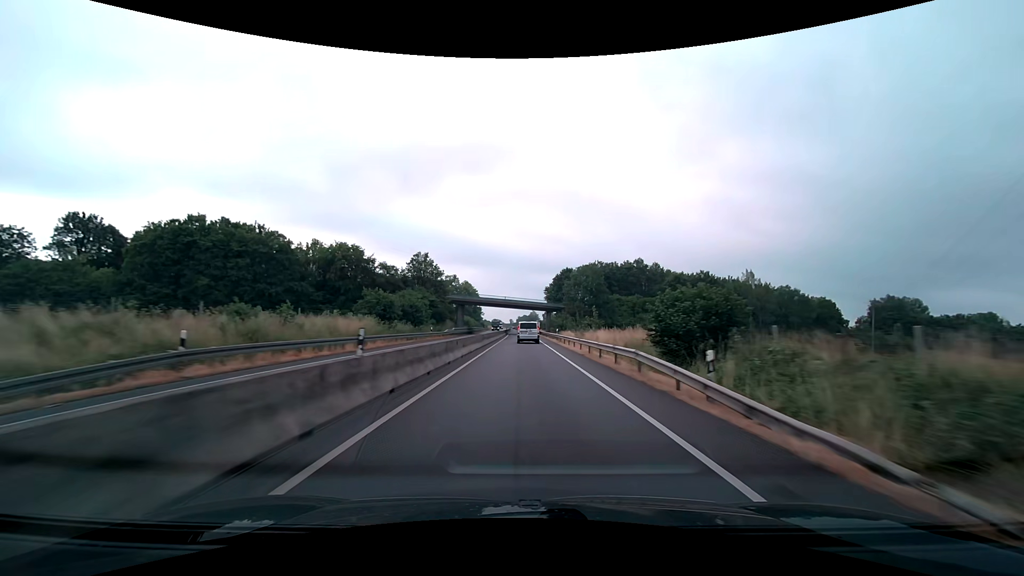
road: trunk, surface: asphalt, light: Day
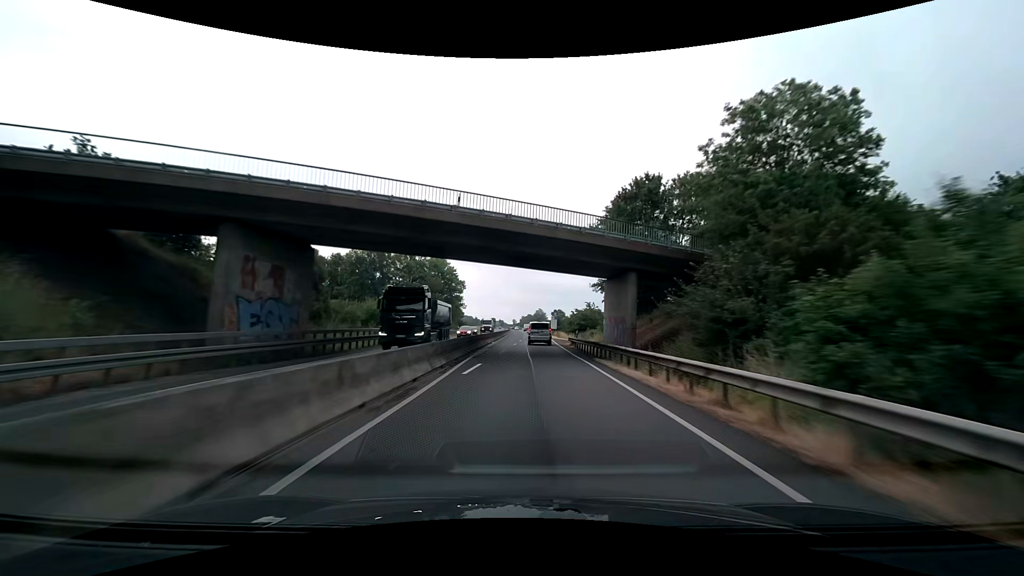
(-0.3, +74.8) m; 0°
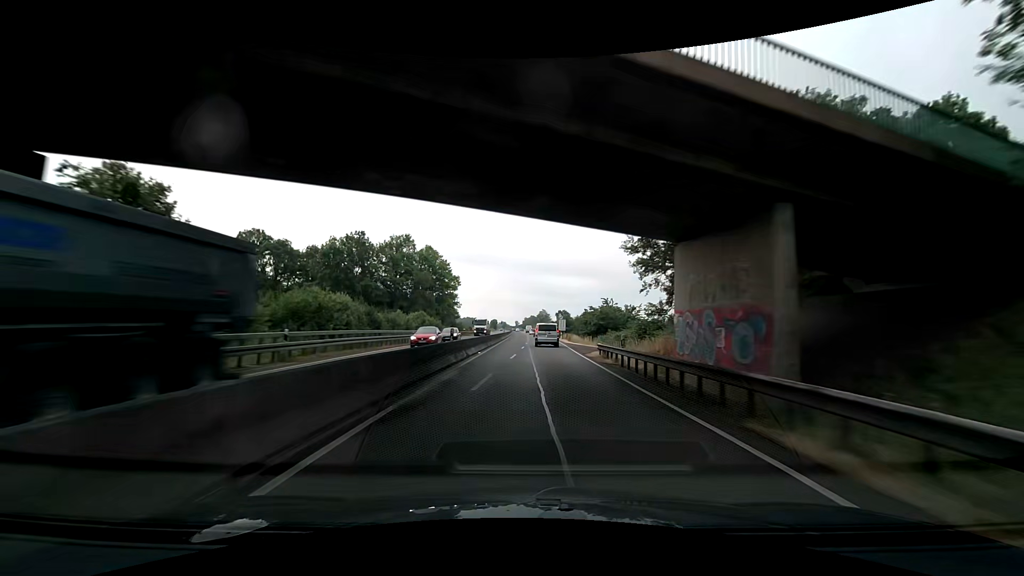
(0.0, +15.8) m; 0°
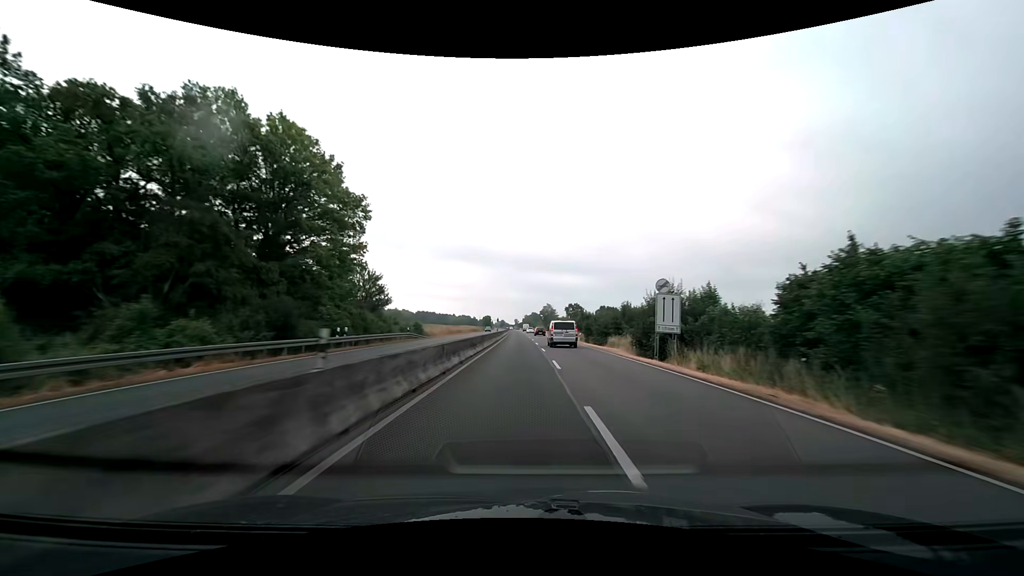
(-0.4, +67.4) m; 0°
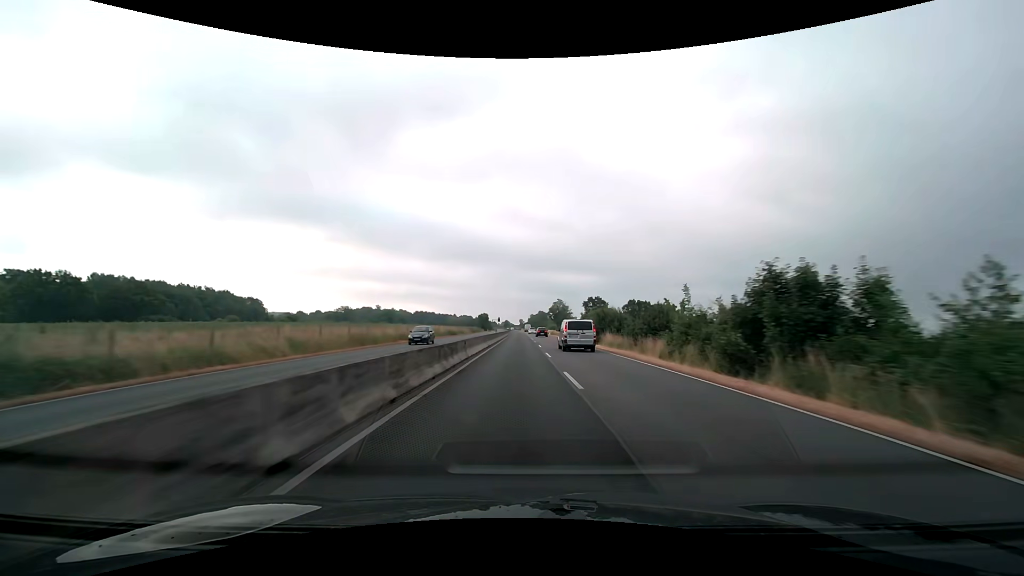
(0.0, +53.9) m; 0°
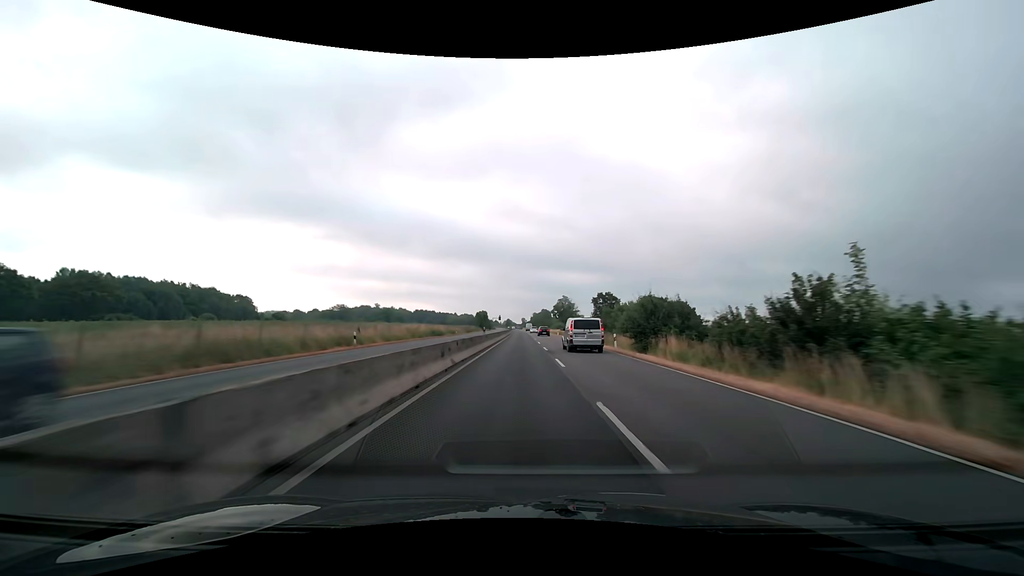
(0.0, +18.3) m; 0°
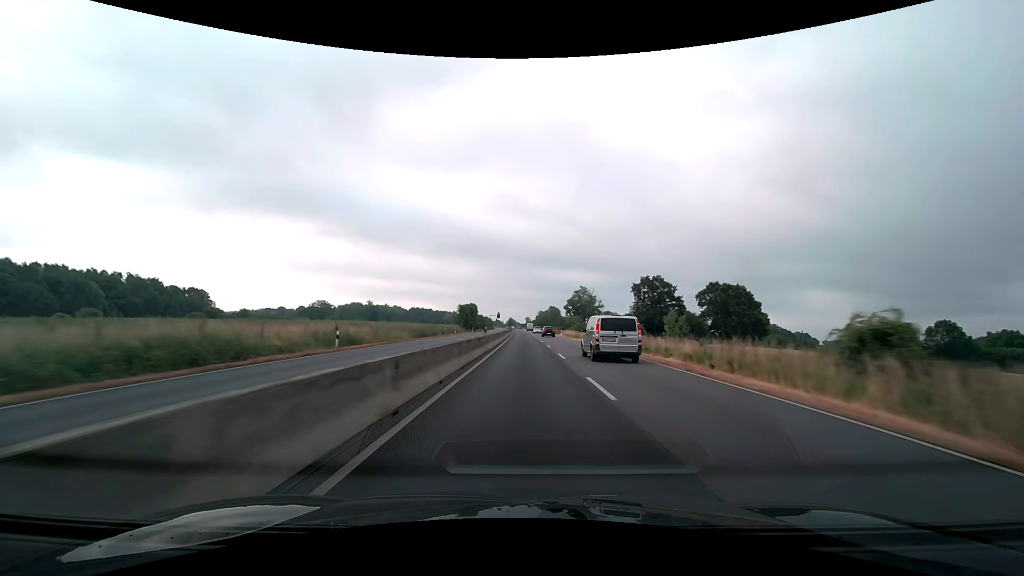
(-0.4, +55.5) m; -1°
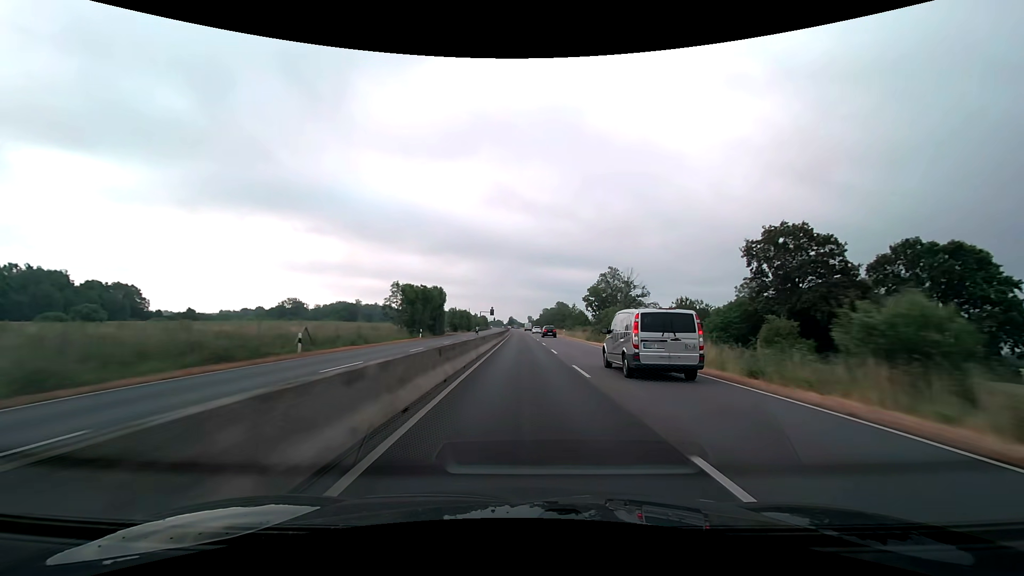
(0.0, +56.2) m; 0°
(0, +10) (0, +20) (0, +30) (0, +40) (0, +50) (0, +60) (0, +70) (-1, +80) (-1, +90) (-1, +100) m
